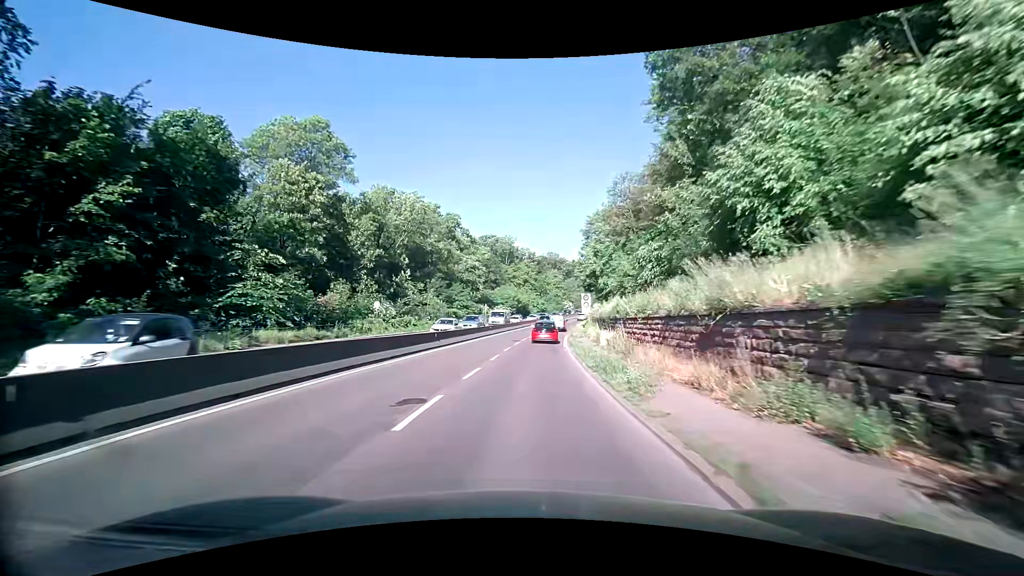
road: trunk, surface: asphalt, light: Day
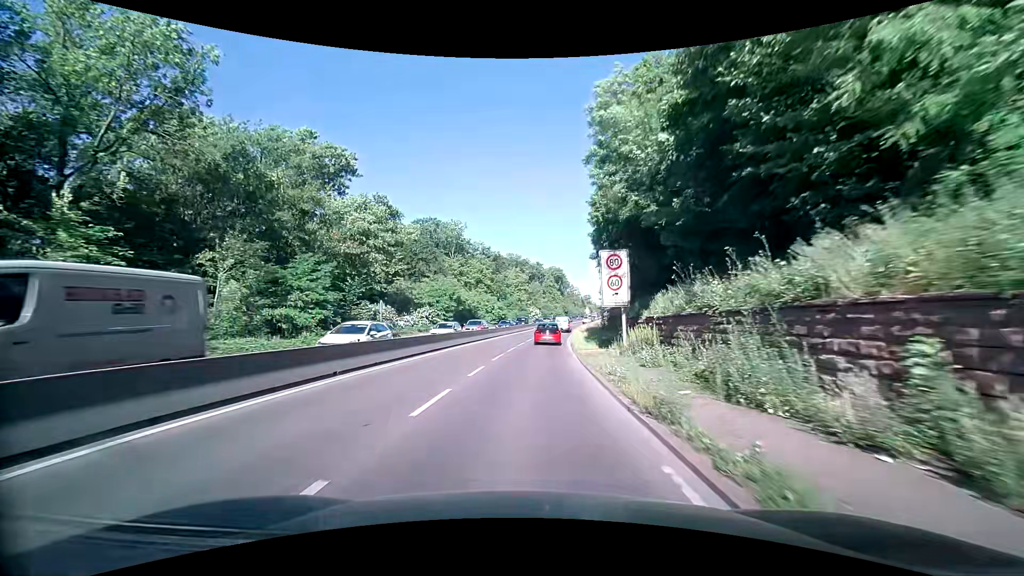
(+1.7, +41.8) m; +4°
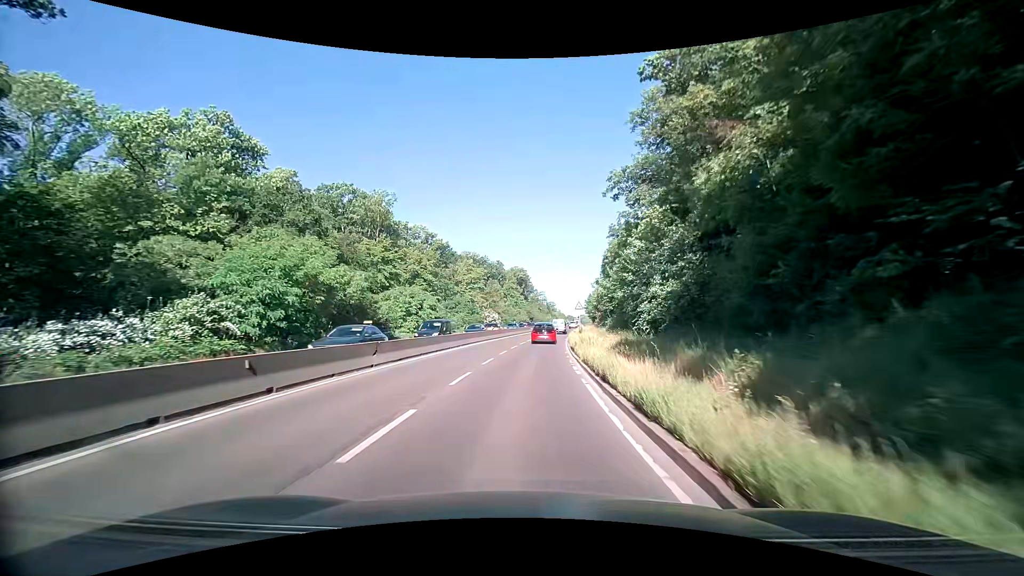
(+1.3, +33.4) m; +4°
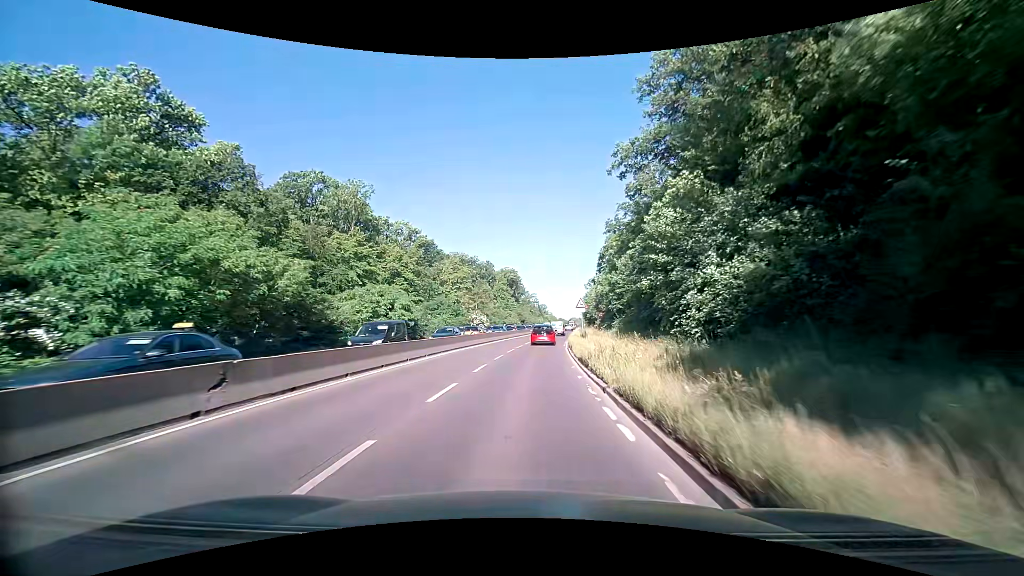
(0.0, +8.3) m; +1°
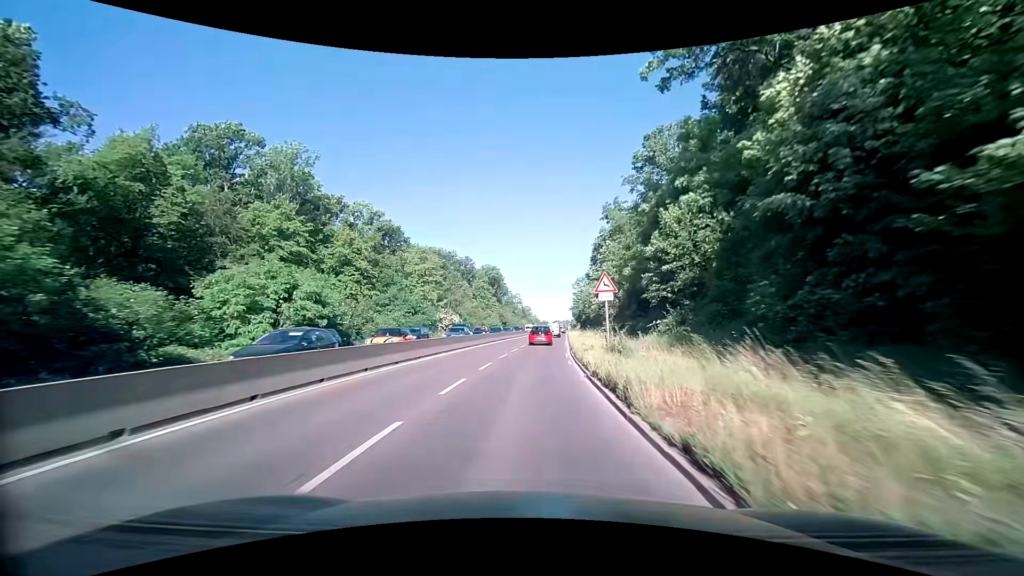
(+0.2, +16.9) m; +1°
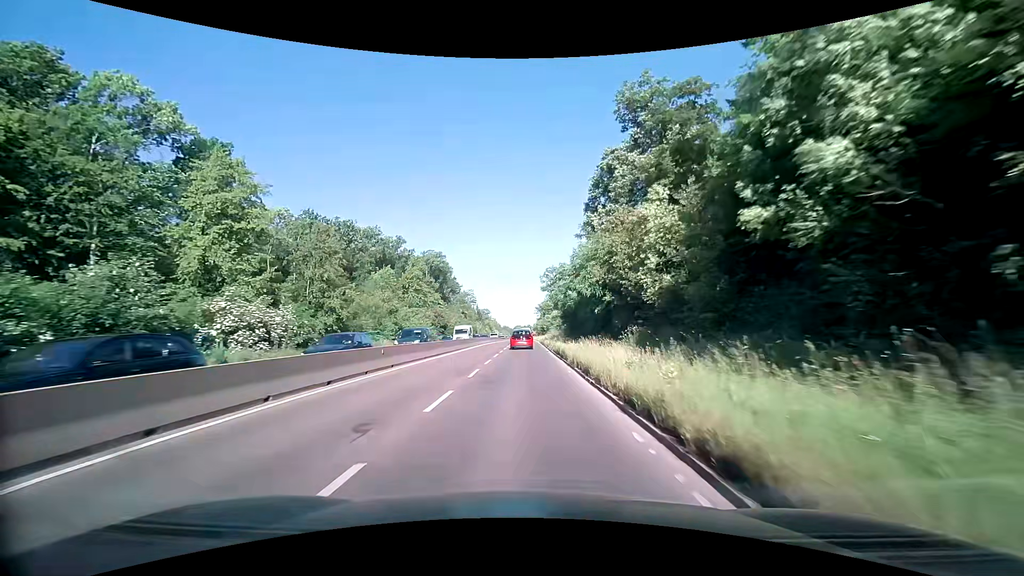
(+2.3, +45.8) m; +5°
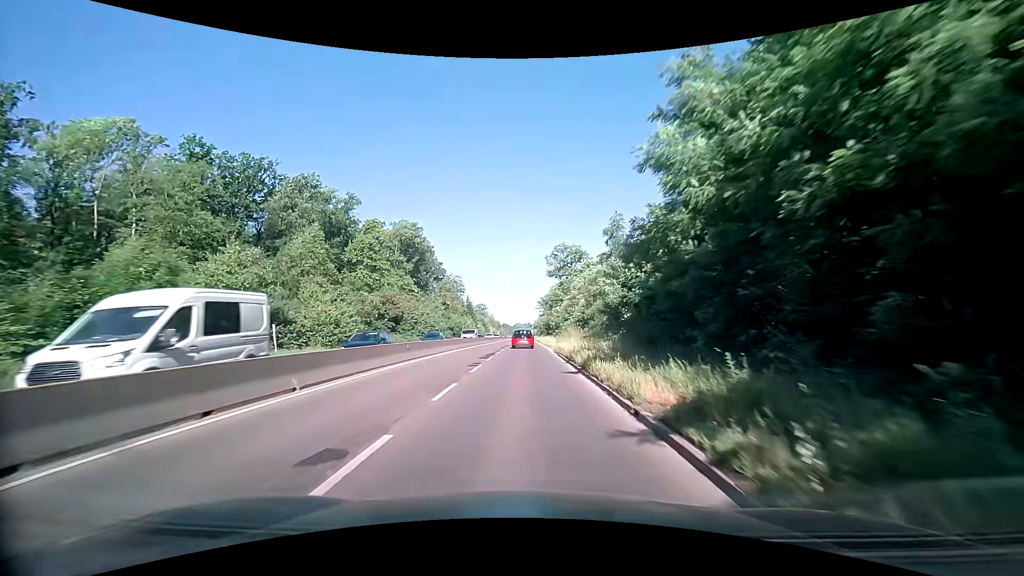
(-0.3, +36.0) m; 0°
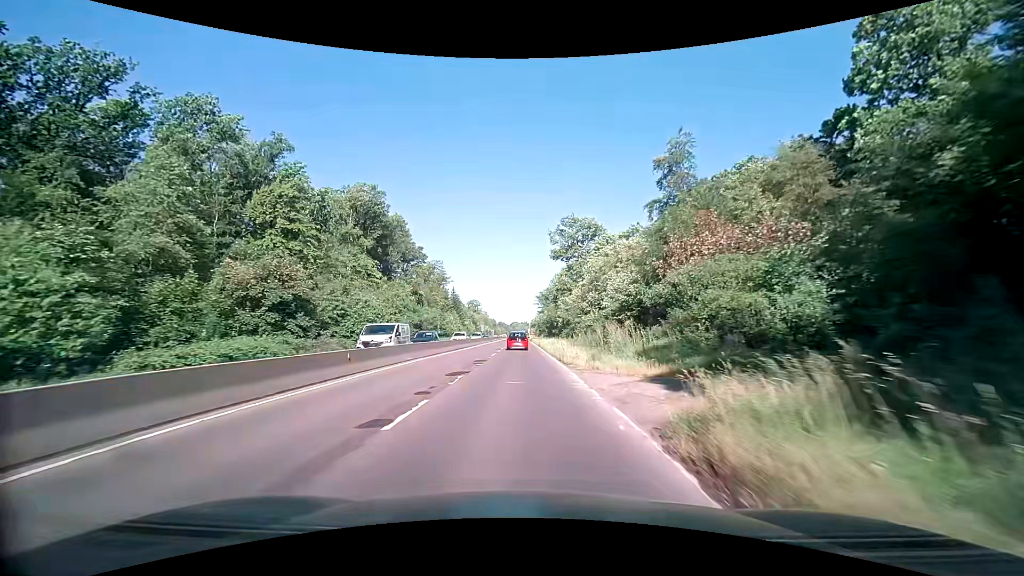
(0.0, +27.1) m; 0°
(0, +10) (0, +20) (0, +30) (0, +40) (0, +50) (0, +60) (-1, +70) (-1, +80) (-1, +90) (-1, +100) m
